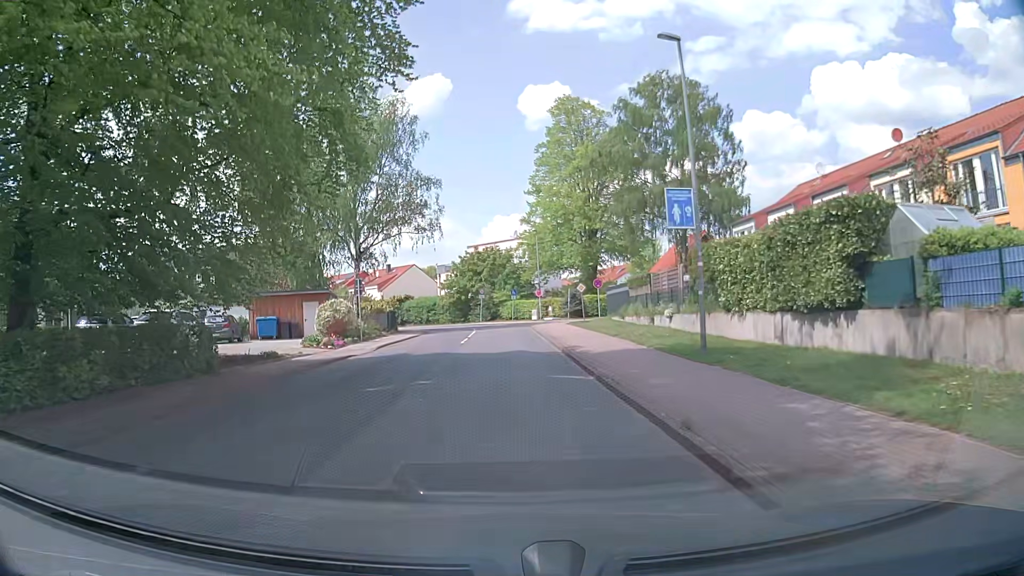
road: unclassified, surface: asphalt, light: Day
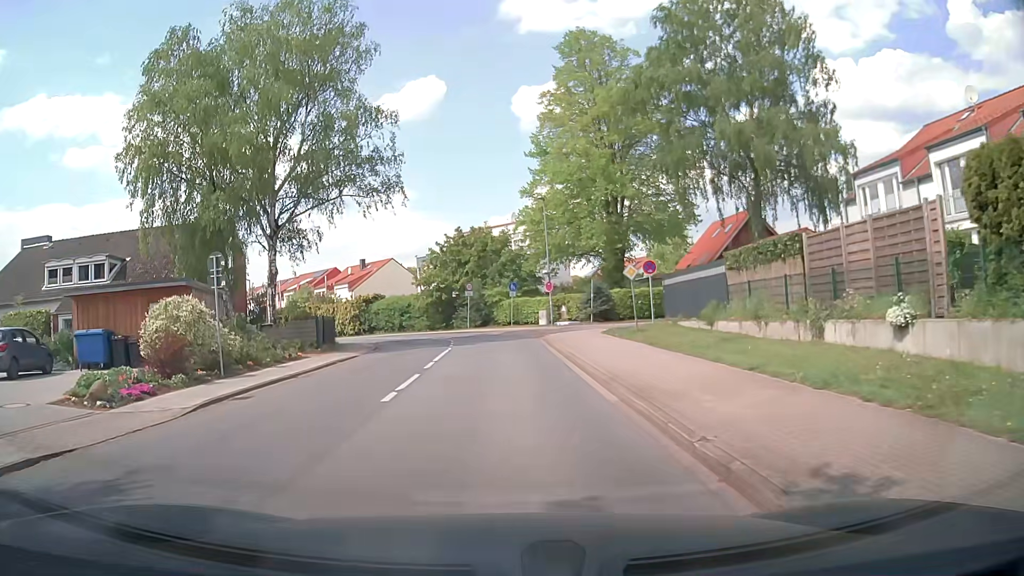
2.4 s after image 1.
(0.0, +17.0) m; +1°
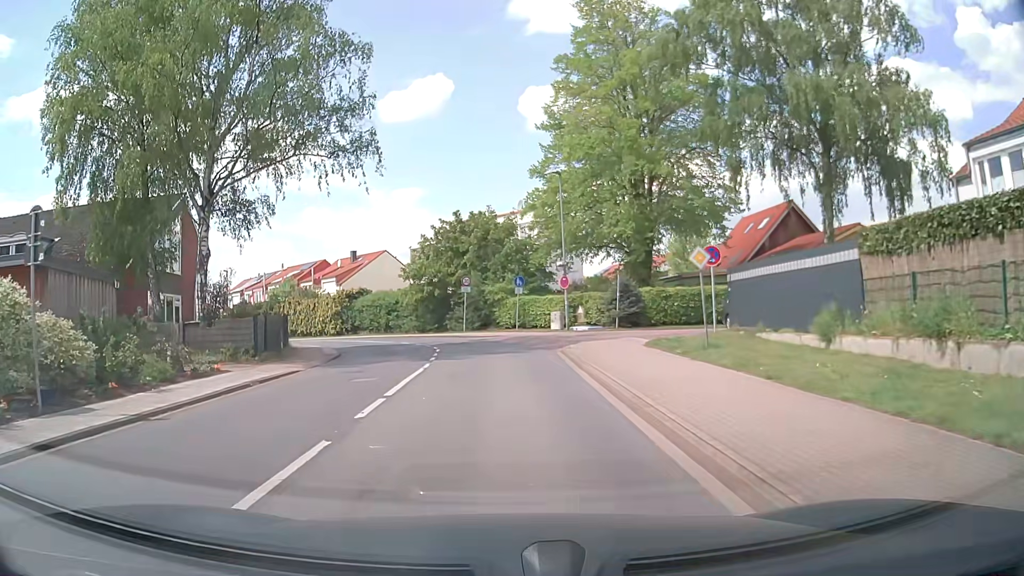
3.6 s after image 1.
(-0.2, +7.9) m; -1°
(0, +10) (-1, +20) (-2, +30) (-7, +39) (-14, +46) (-21, +53) (-28, +60) (-35, +67) (-42, +74) (-49, +82) m
